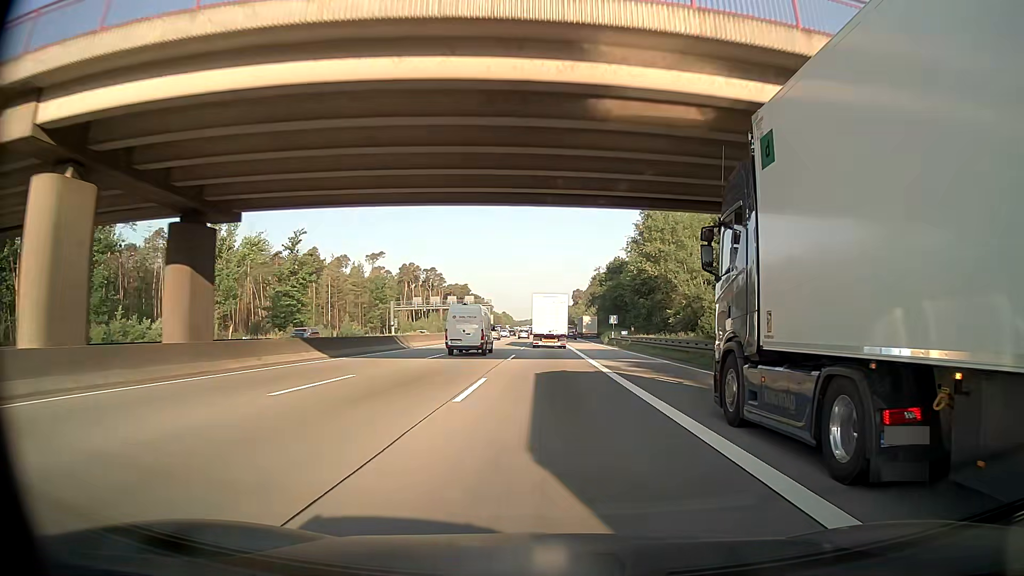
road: motorway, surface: asphalt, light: Day
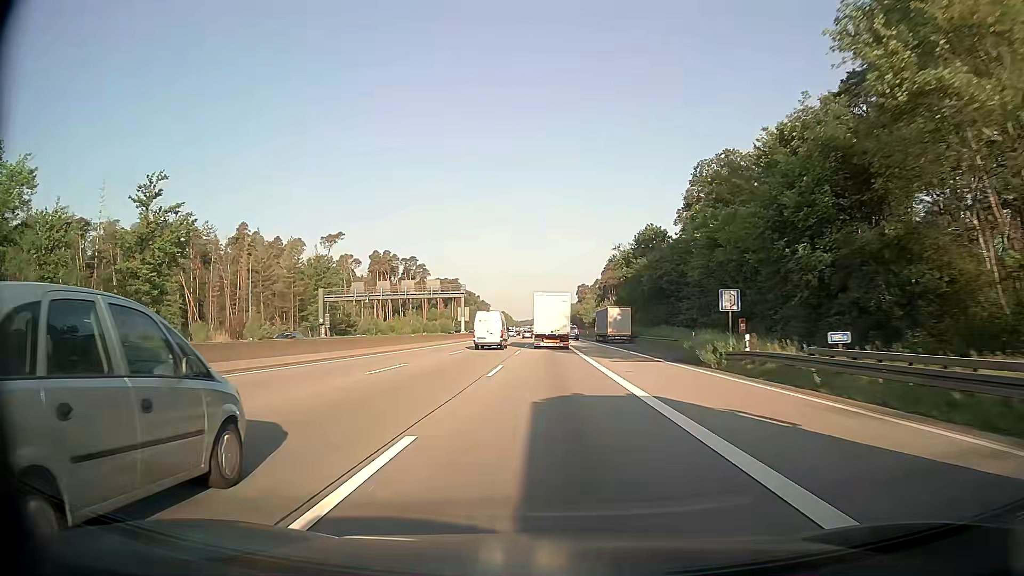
(+0.3, +46.4) m; 0°
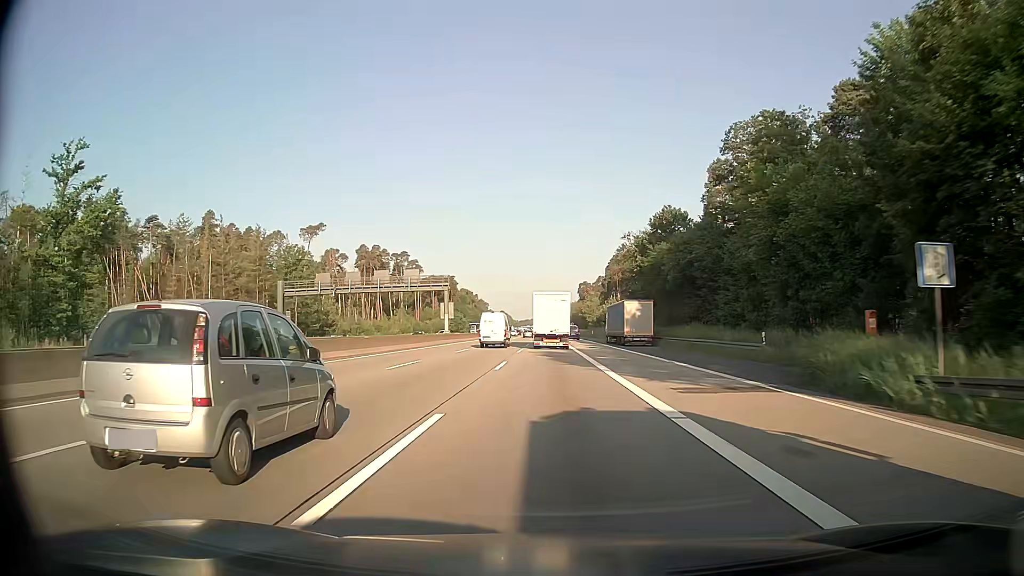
(+0.1, +15.5) m; 0°
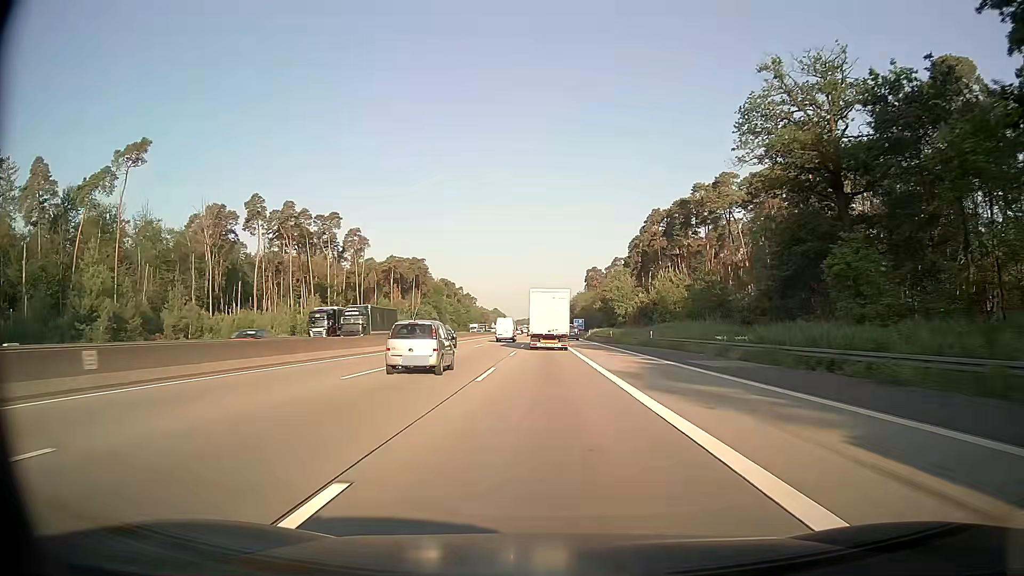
(+0.1, +77.2) m; 0°
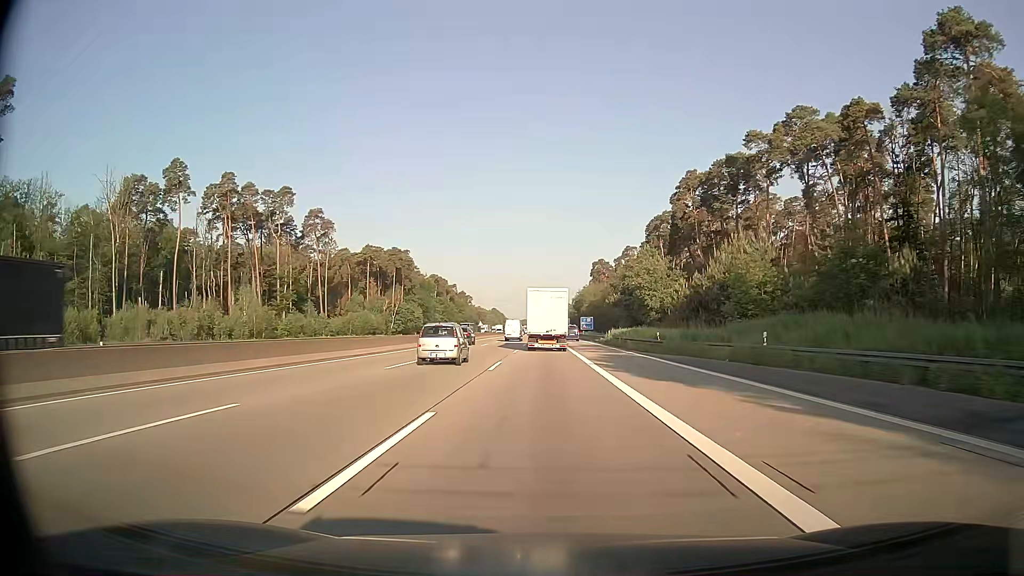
(0.0, +30.9) m; 0°
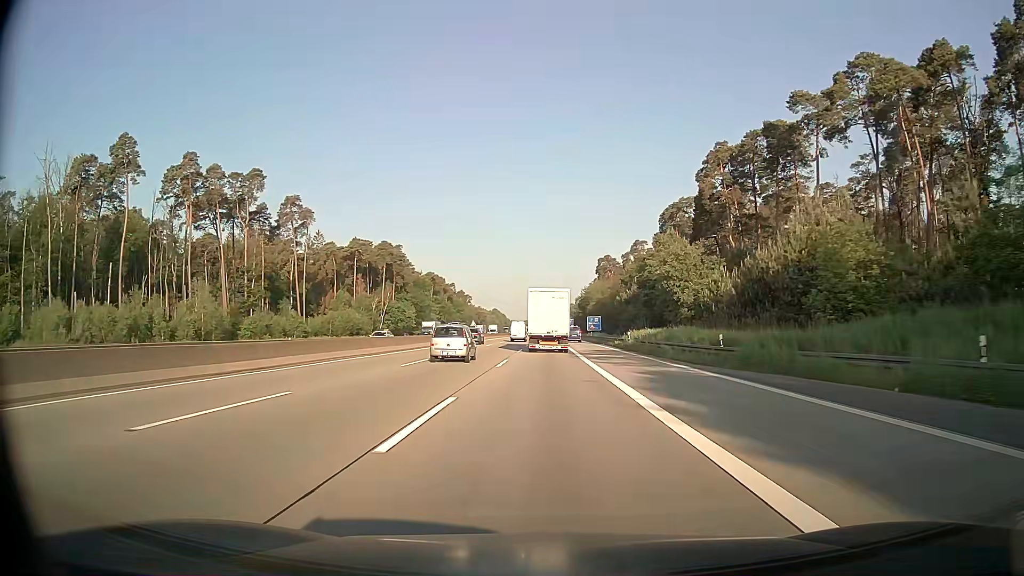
(0.0, +15.4) m; 0°
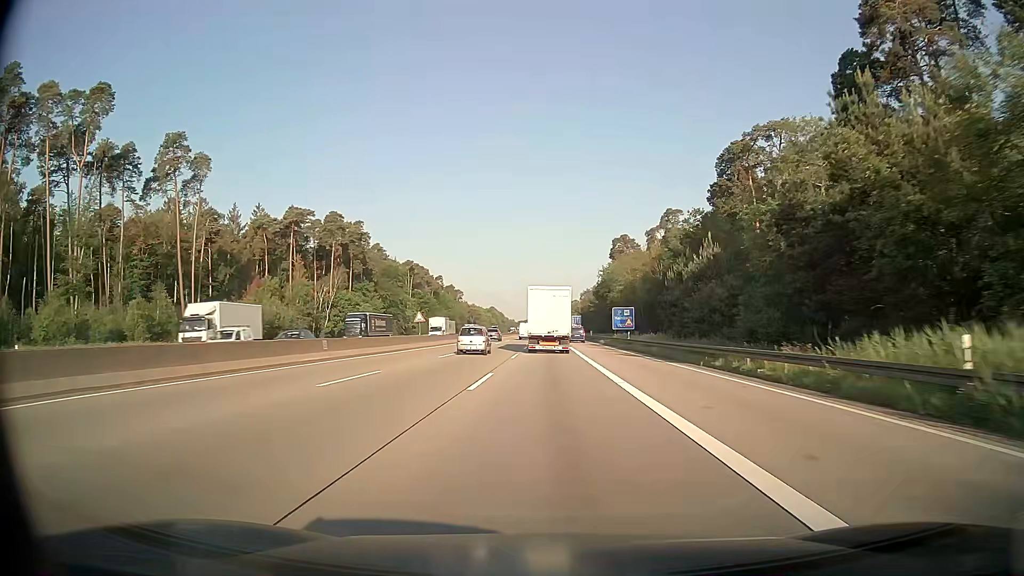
(0.0, +46.3) m; 0°
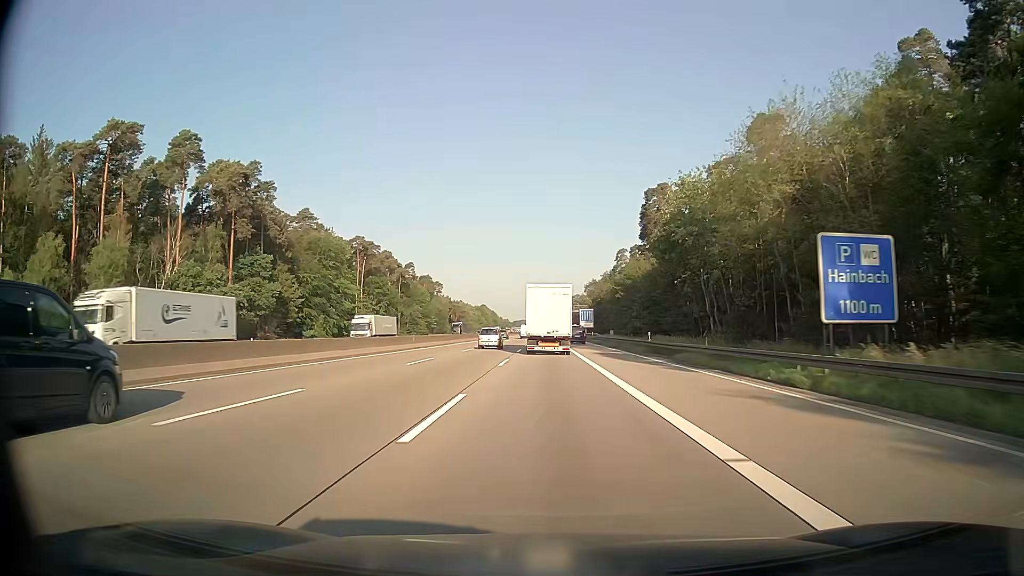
(0.0, +61.5) m; 0°
(0, +10) (0, +20) (0, +30) (0, +40) (0, +50) (0, +60) (0, +70) (0, +80) (+1, +90) (+1, +100) m
